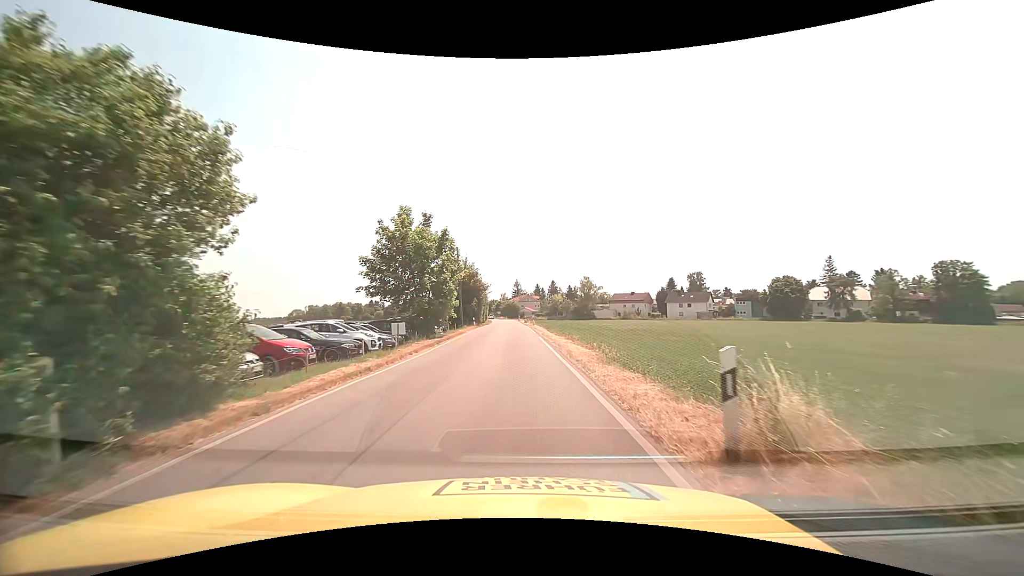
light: Day
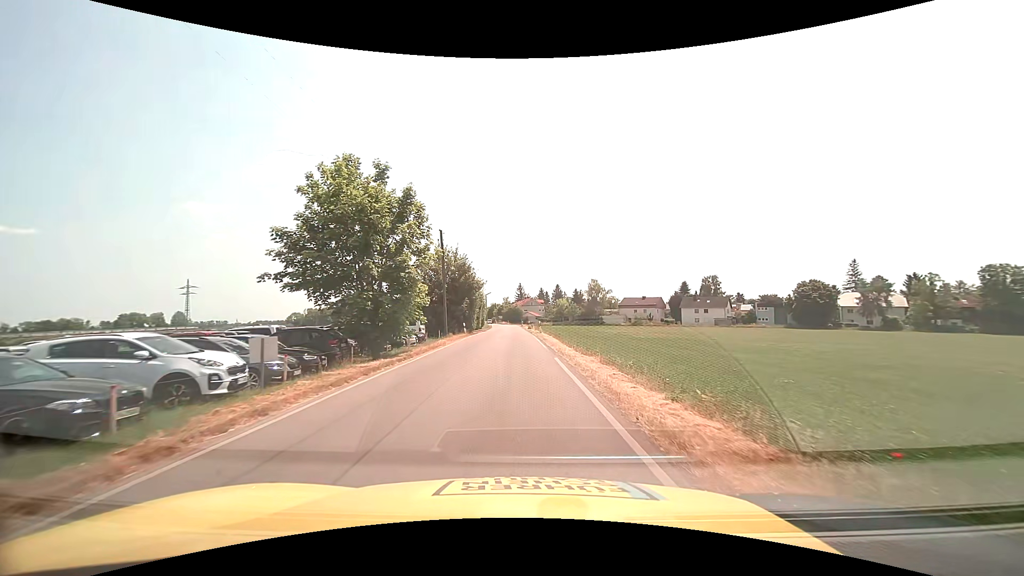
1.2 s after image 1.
(-0.1, +11.7) m; -1°
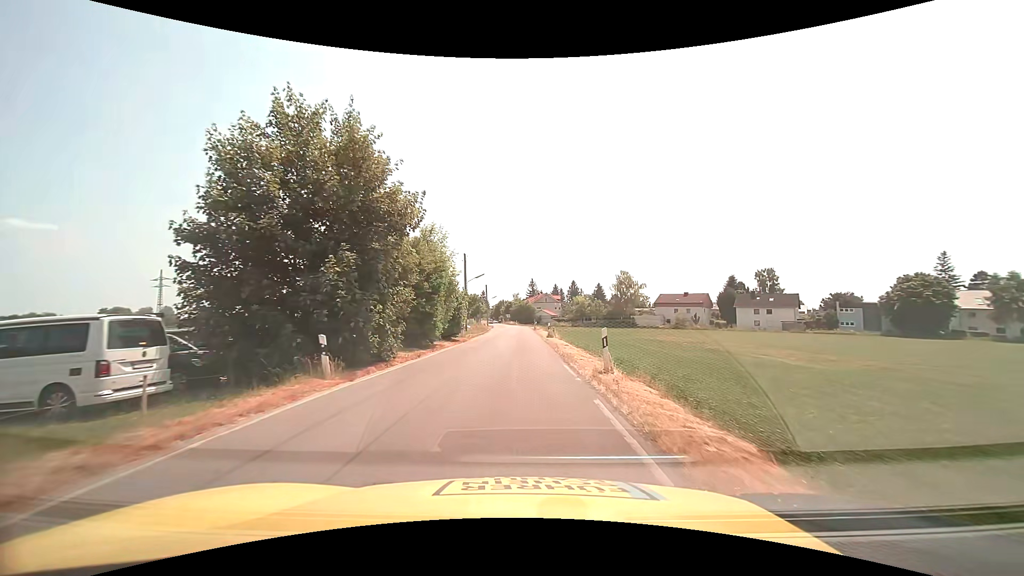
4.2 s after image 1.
(-0.3, +31.8) m; -2°
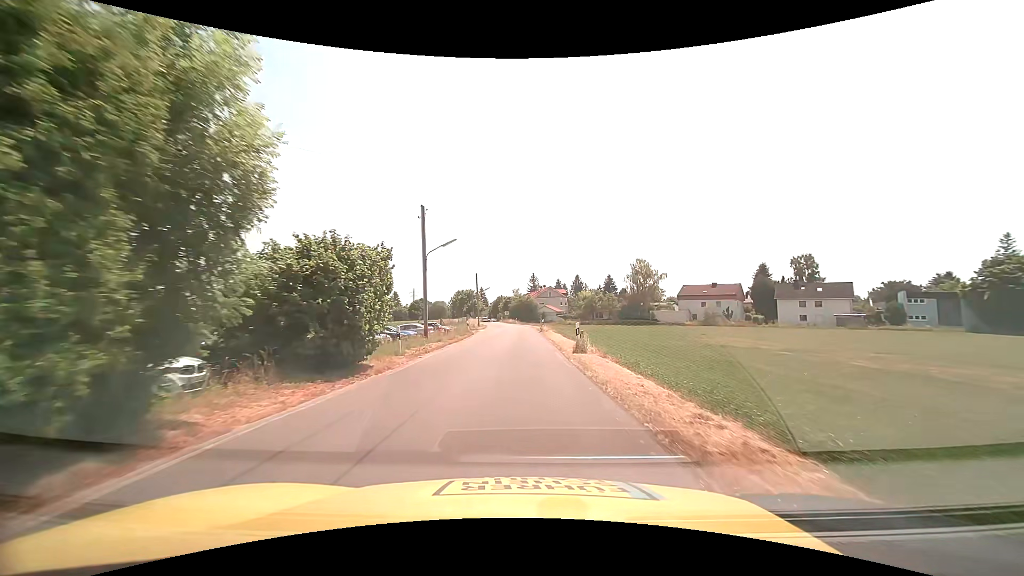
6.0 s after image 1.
(0.0, +19.7) m; 0°
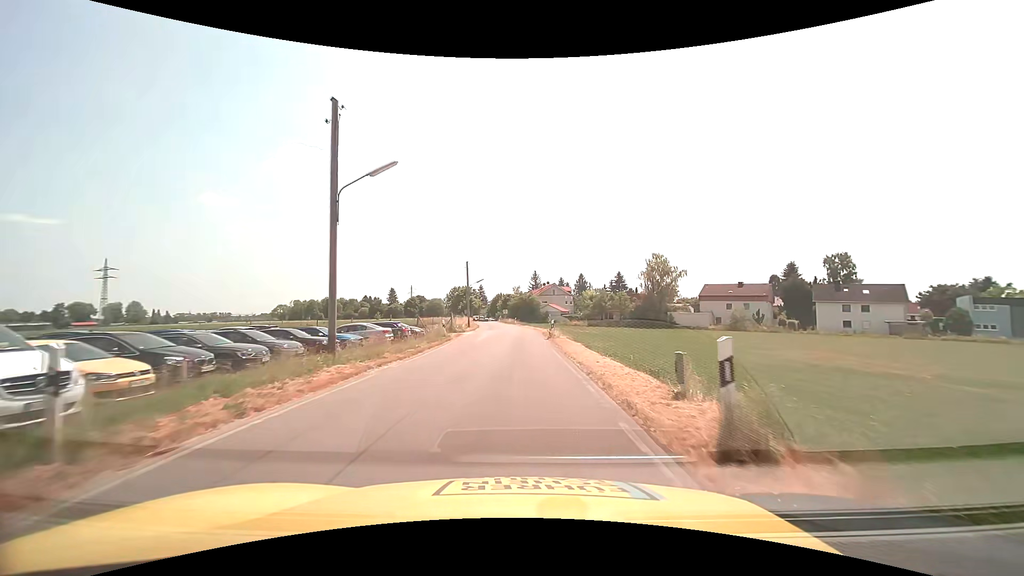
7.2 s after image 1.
(0.0, +13.5) m; 0°
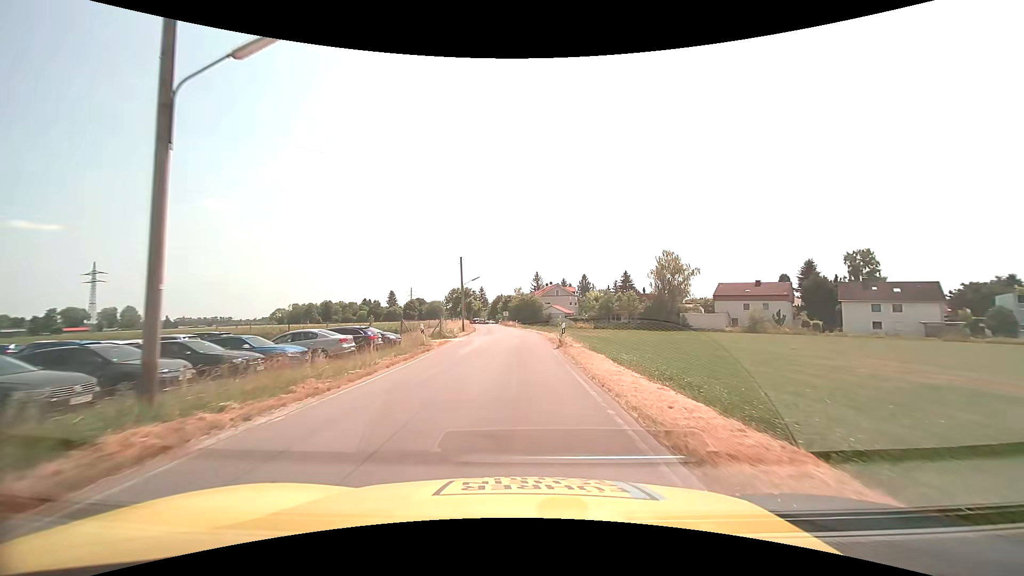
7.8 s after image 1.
(0.0, +6.8) m; 0°
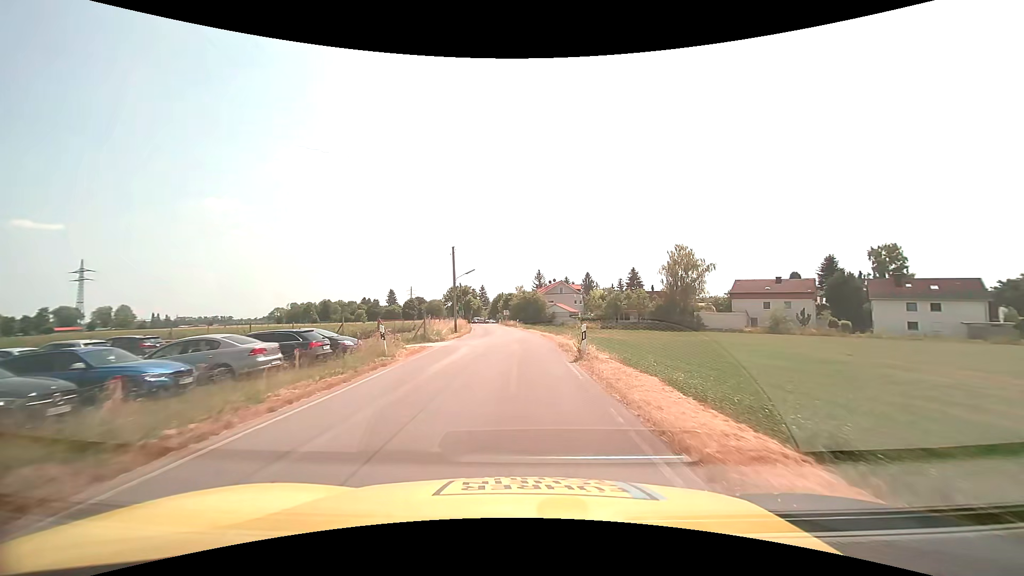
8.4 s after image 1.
(0.0, +6.9) m; 0°
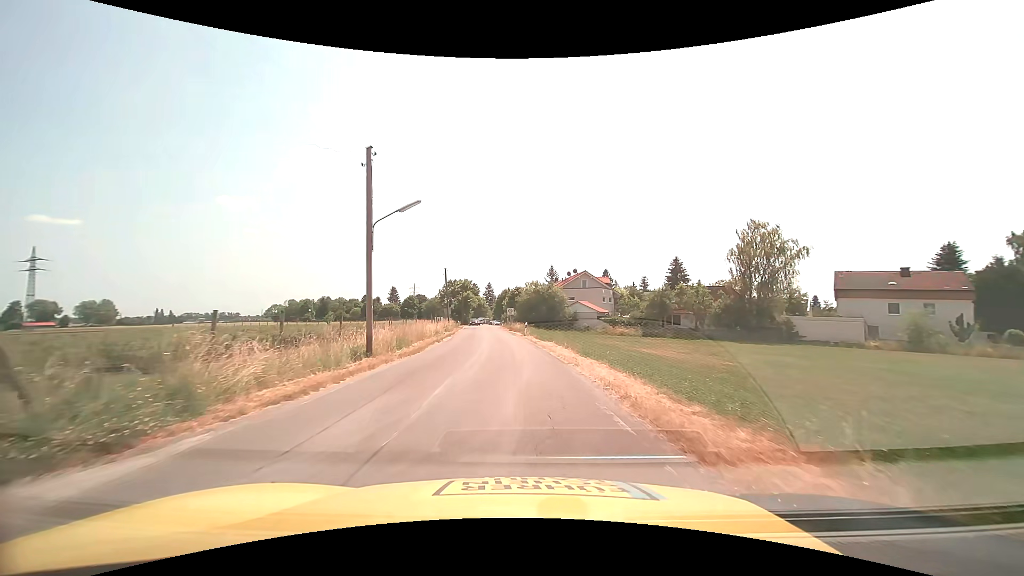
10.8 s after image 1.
(-0.1, +26.2) m; -1°
(0, +10) (0, +20) (-1, +30) (-2, +40) (-2, +50) (-3, +60) (-4, +70) (-5, +80) (-6, +90) (-7, +100) m
